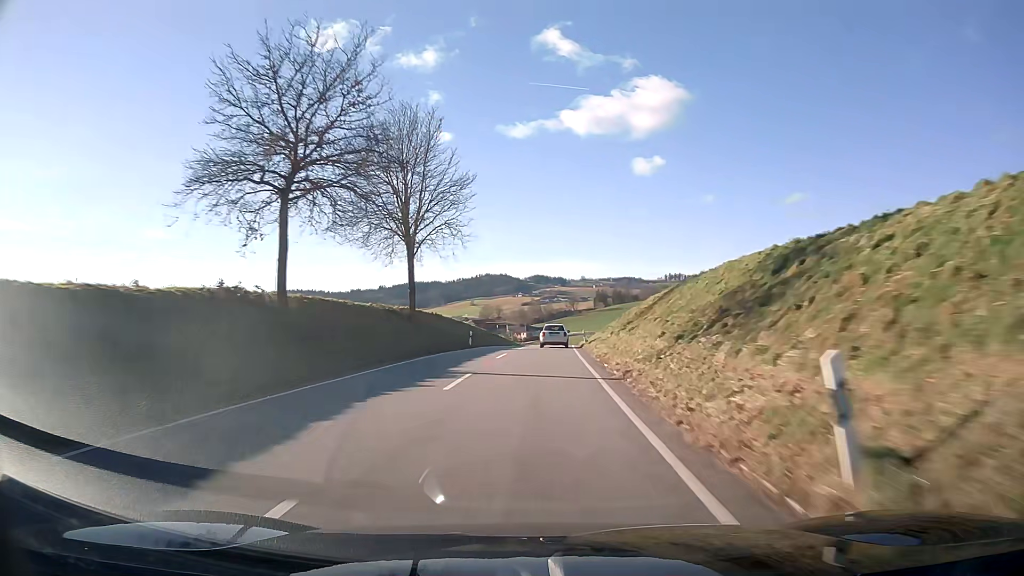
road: secondary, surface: asphalt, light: Day
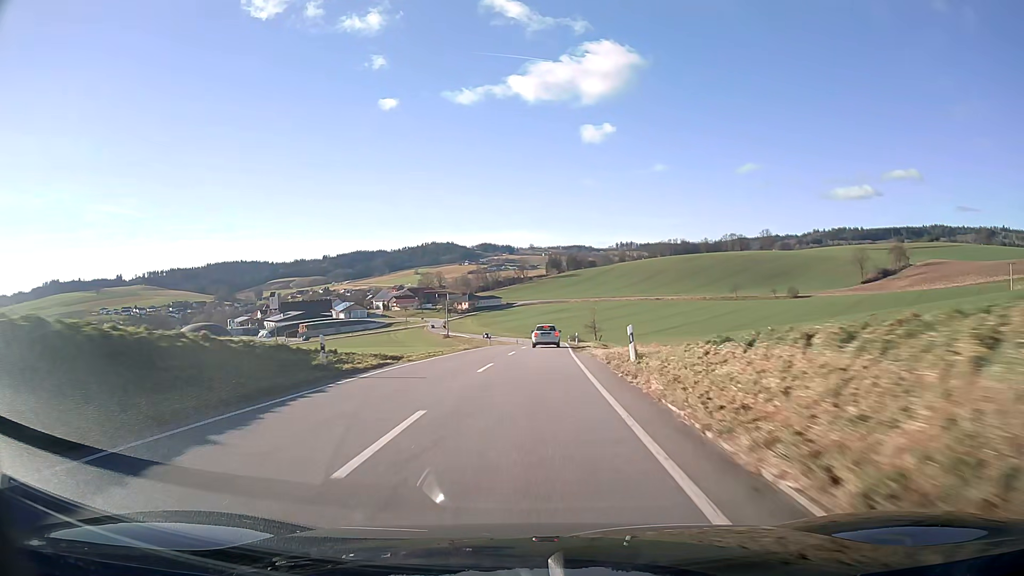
(+2.6, +66.9) m; +4°
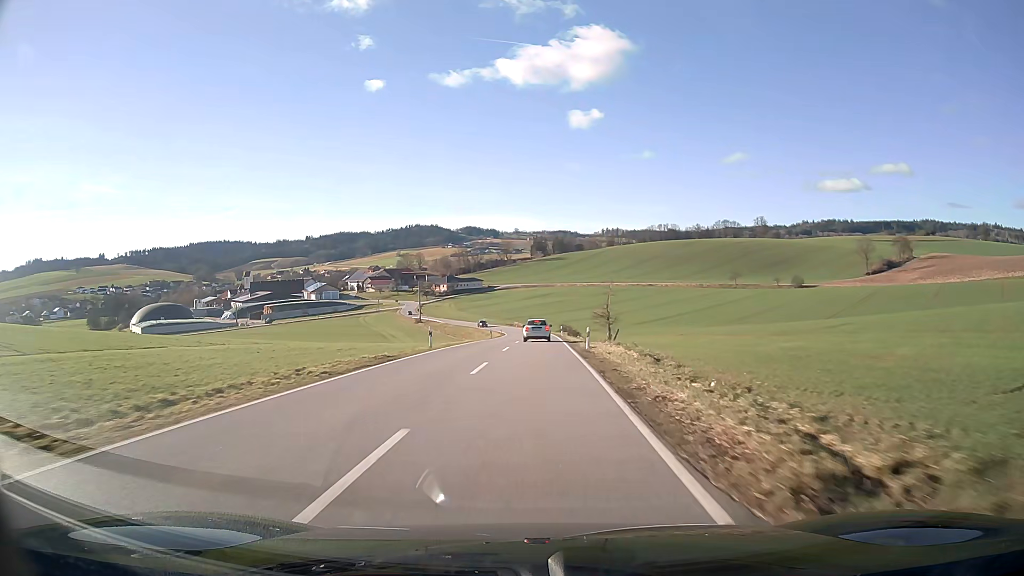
(+0.3, +25.8) m; +1°
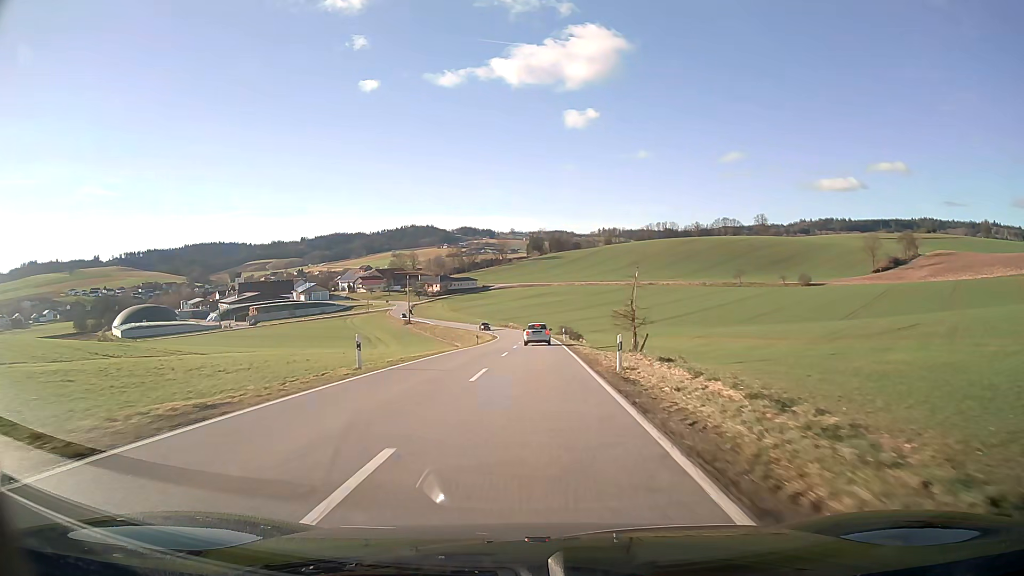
(0.0, +12.9) m; 0°
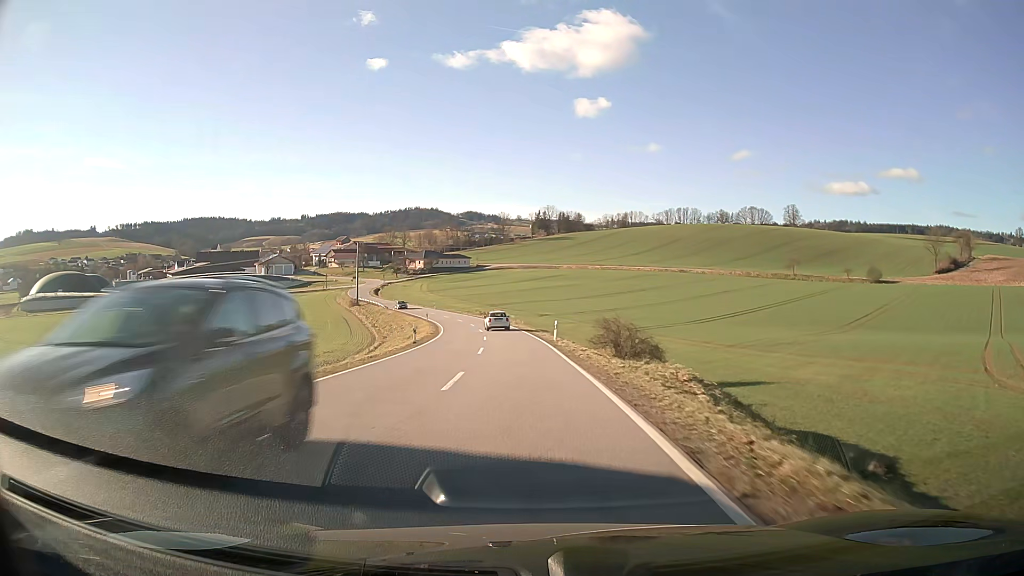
(+0.1, +62.6) m; -1°
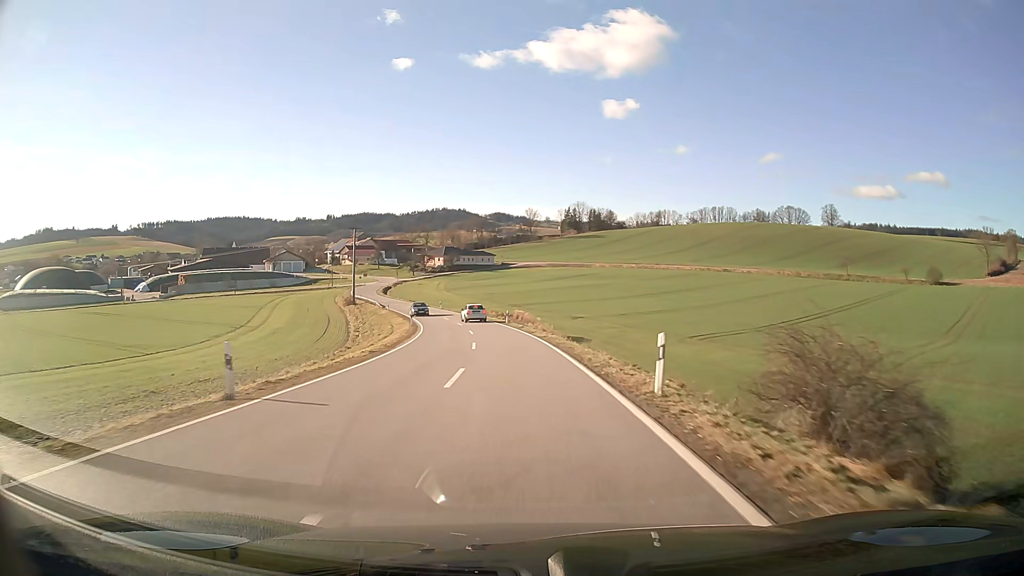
(-0.5, +23.9) m; -3°
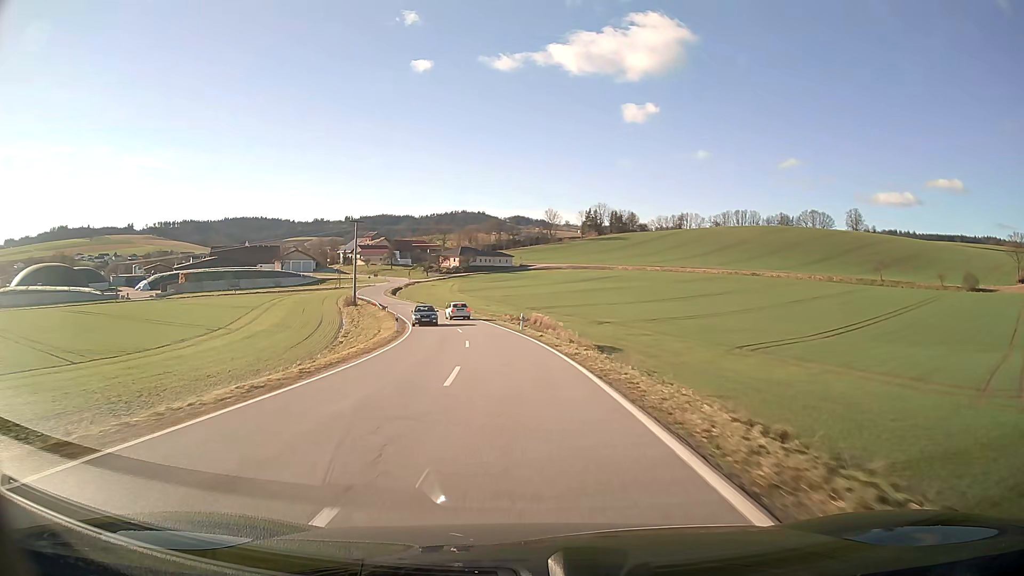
(-0.2, +11.7) m; -2°
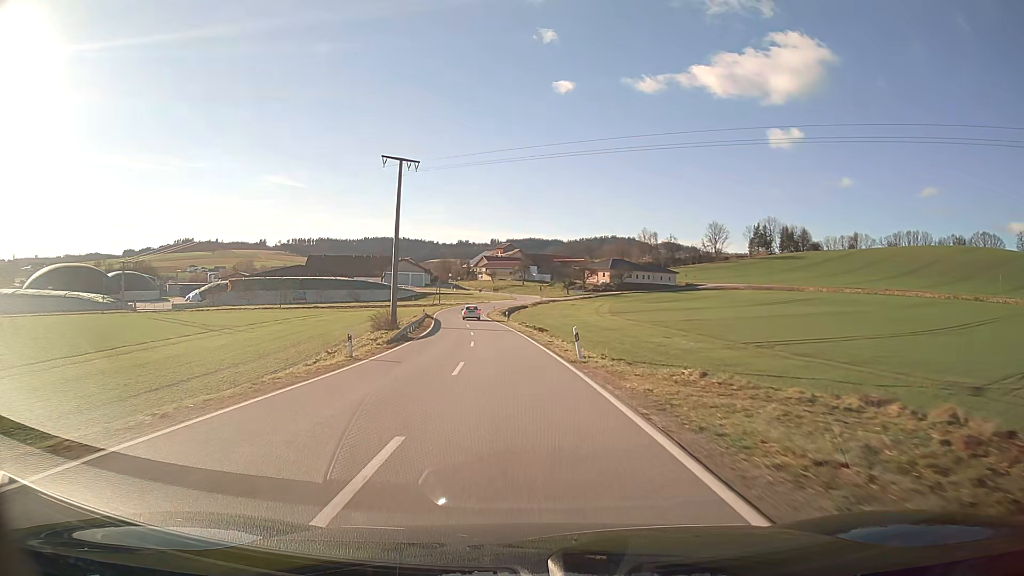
(-6.4, +57.0) m; -12°
